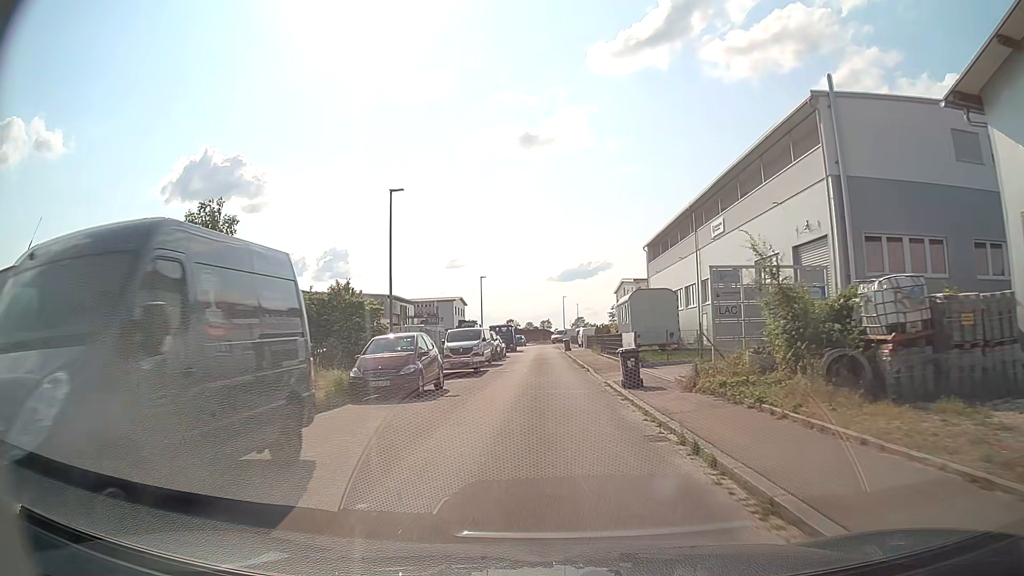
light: Day
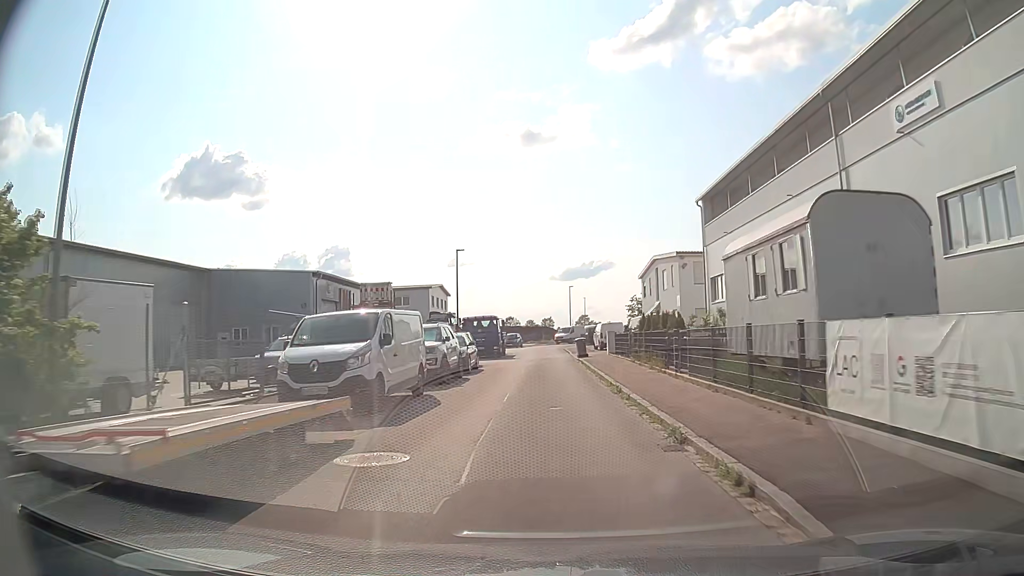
(0.0, +21.0) m; 0°
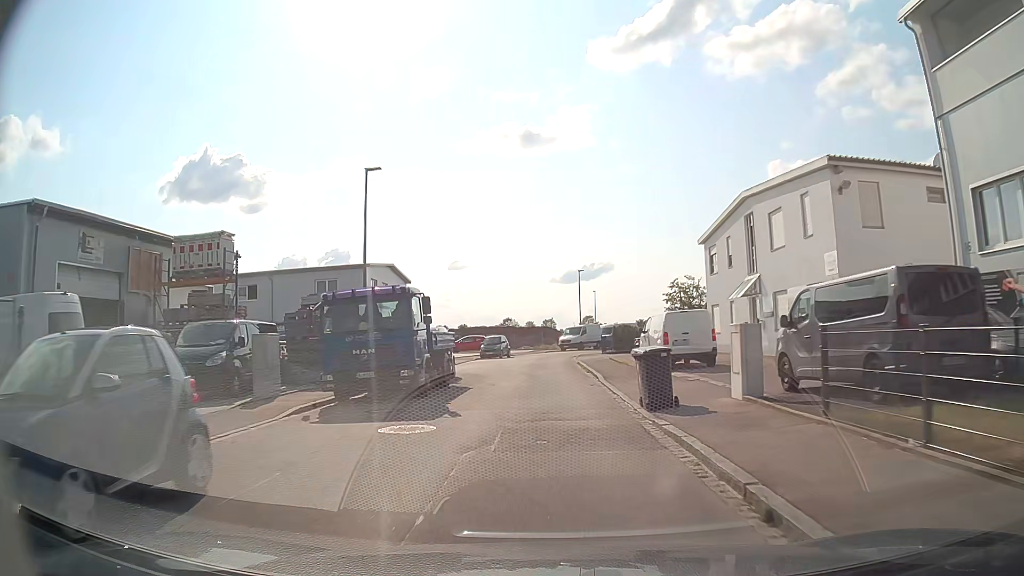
(0.0, +25.7) m; 0°
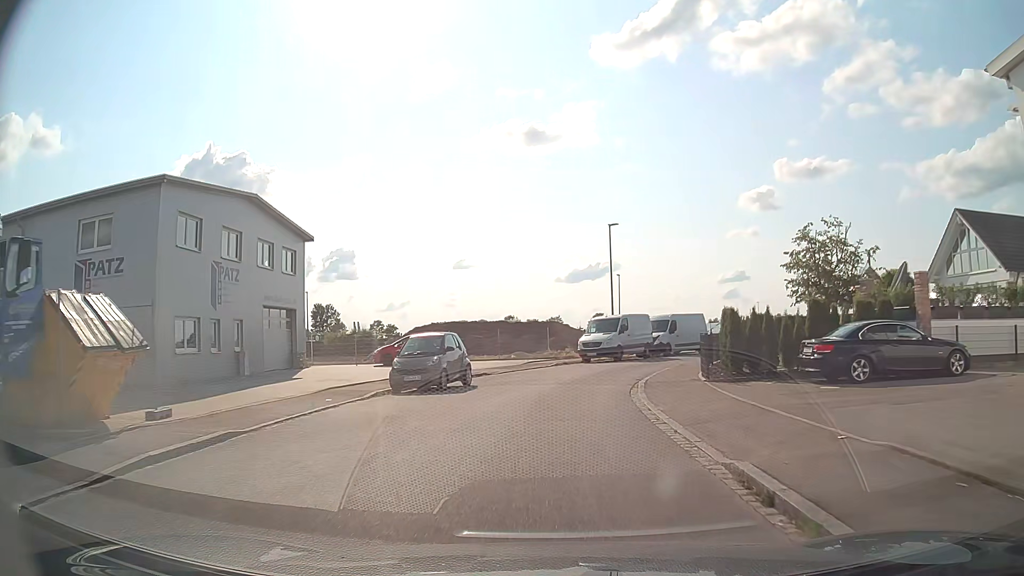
(-0.2, +27.5) m; 0°
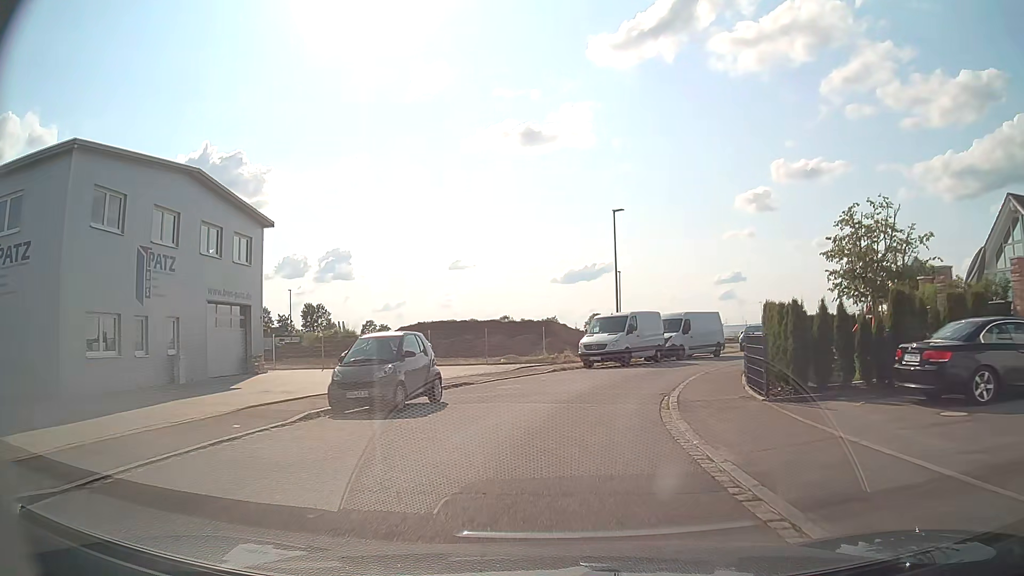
(0.0, +4.8) m; 0°
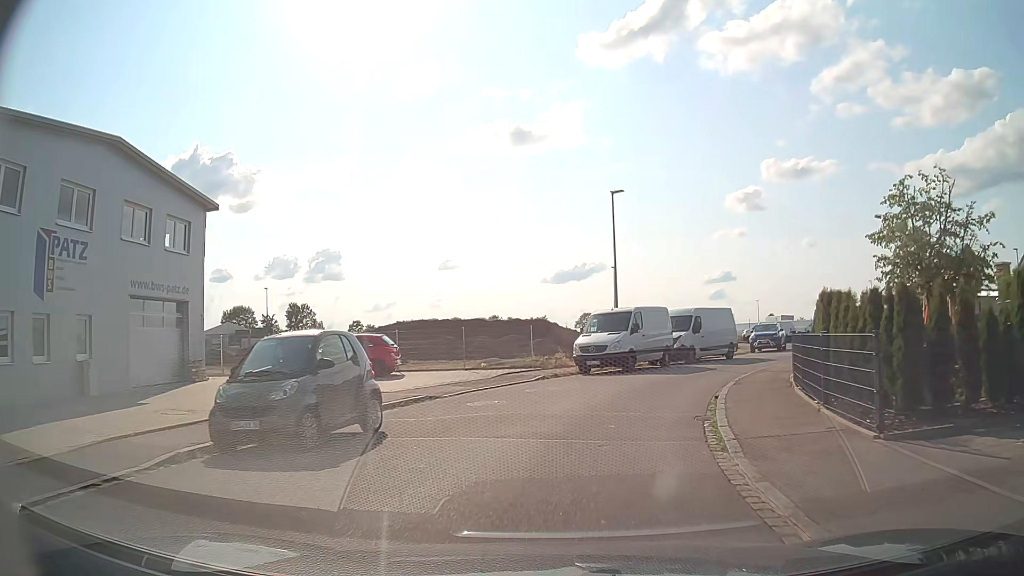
(0.0, +4.6) m; +1°
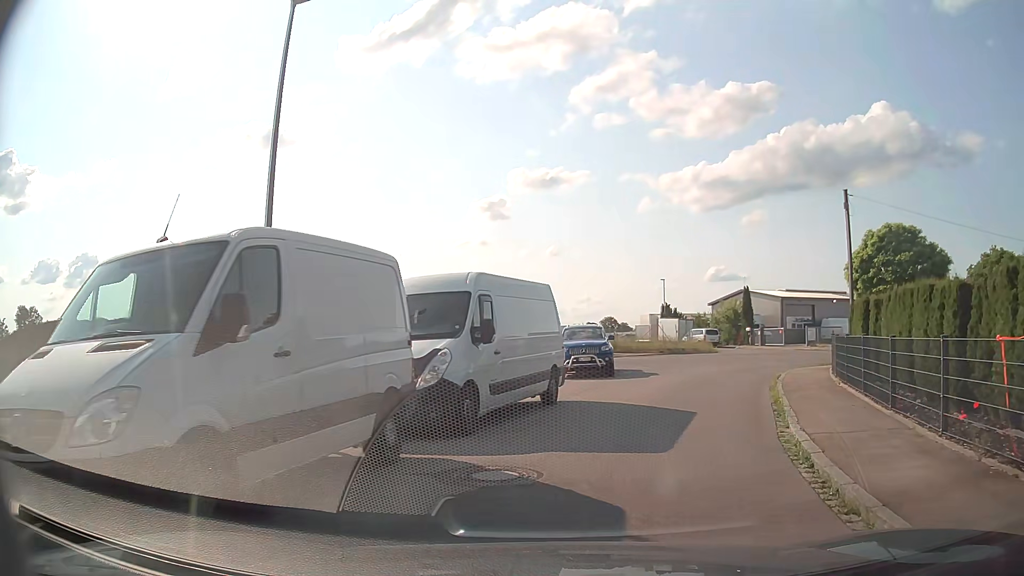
(+2.7, +18.7) m; +22°
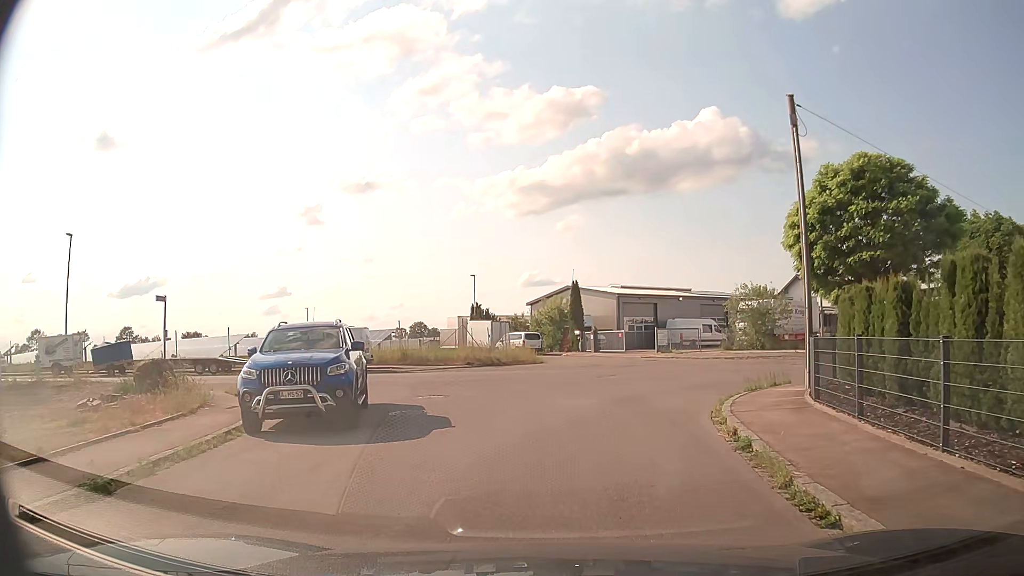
(+1.7, +11.7) m; +16°
